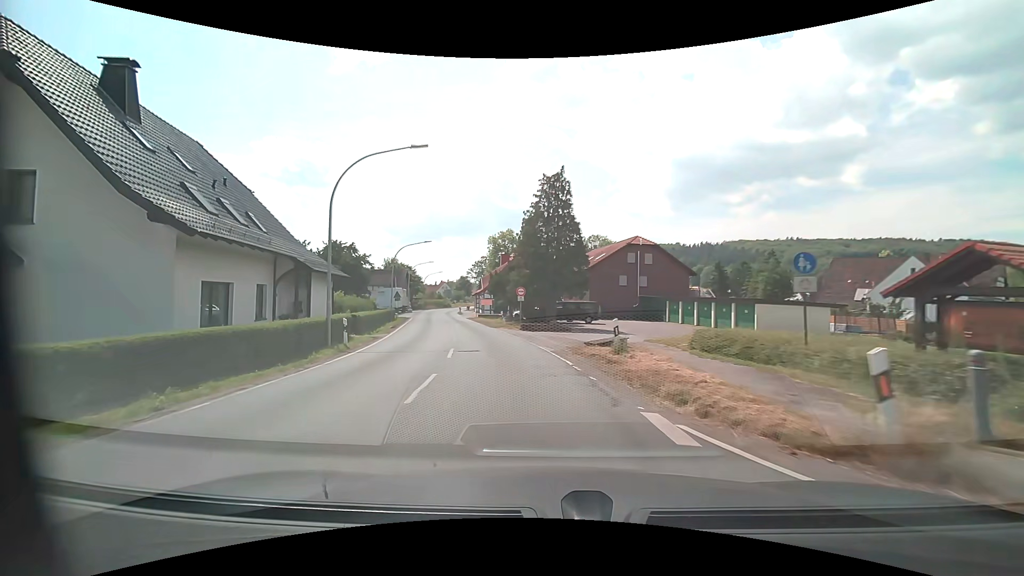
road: secondary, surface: asphalt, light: Day
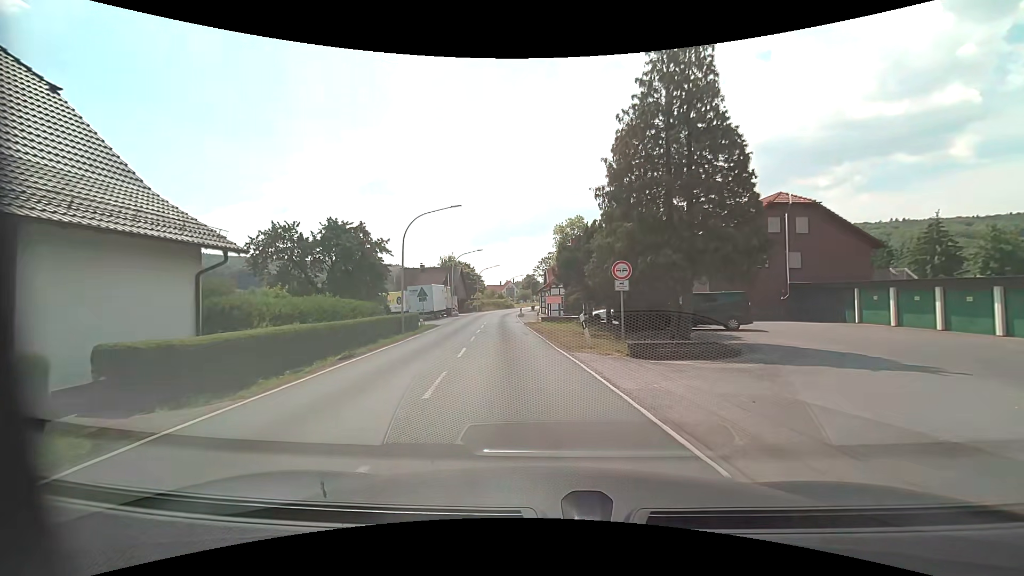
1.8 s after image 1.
(-1.8, +17.7) m; -8°
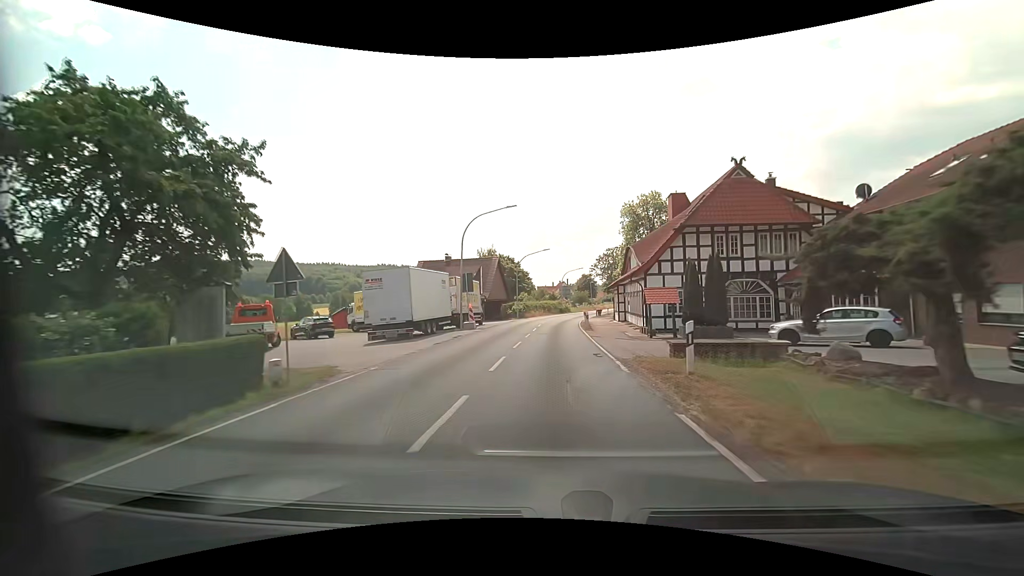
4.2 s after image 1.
(-2.3, +26.5) m; -6°
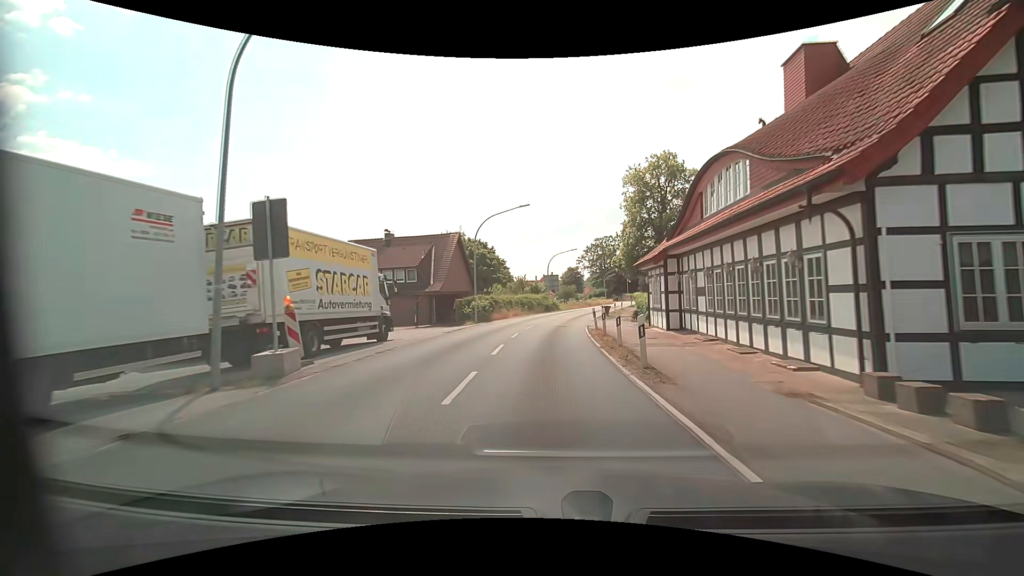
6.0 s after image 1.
(+0.3, +22.0) m; +2°
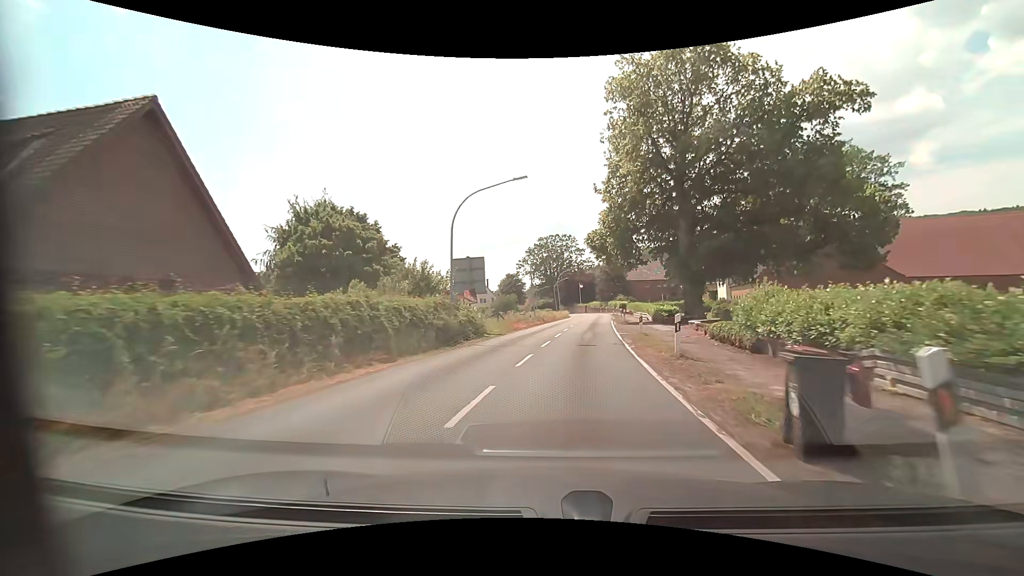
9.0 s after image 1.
(+1.5, +36.2) m; +6°
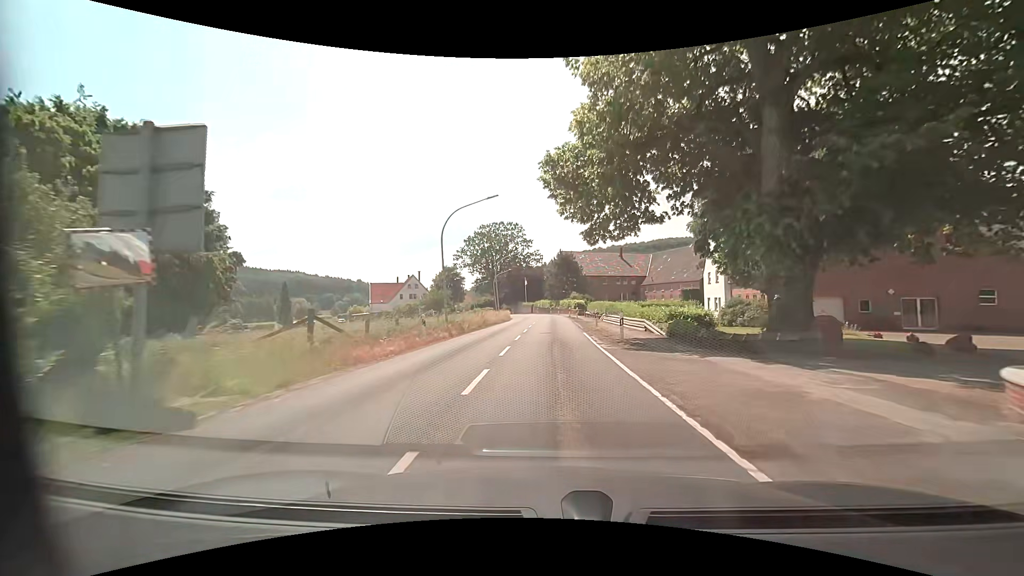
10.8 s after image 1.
(+1.4, +21.6) m; +7°
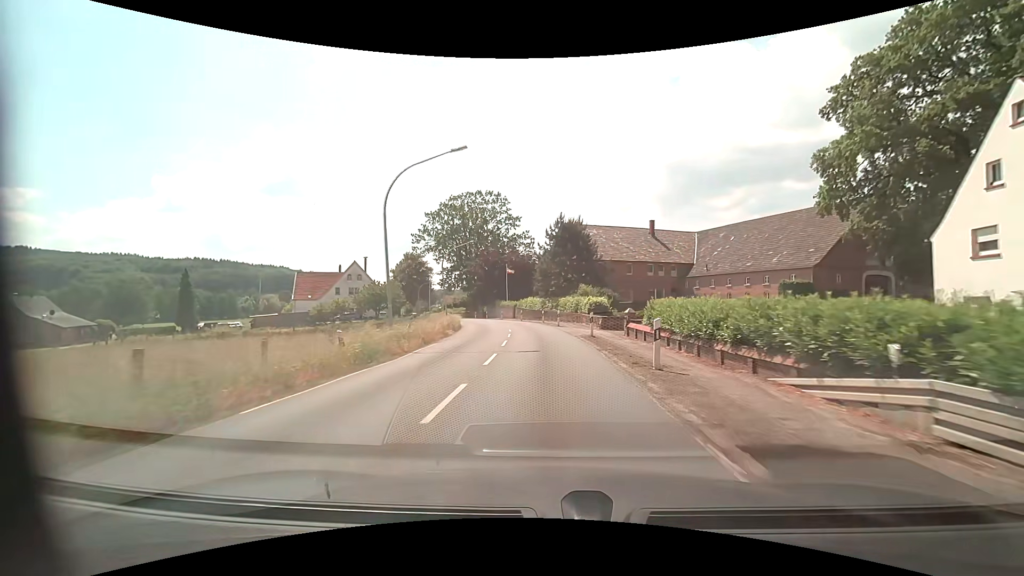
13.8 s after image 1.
(+0.6, +37.1) m; +1°
